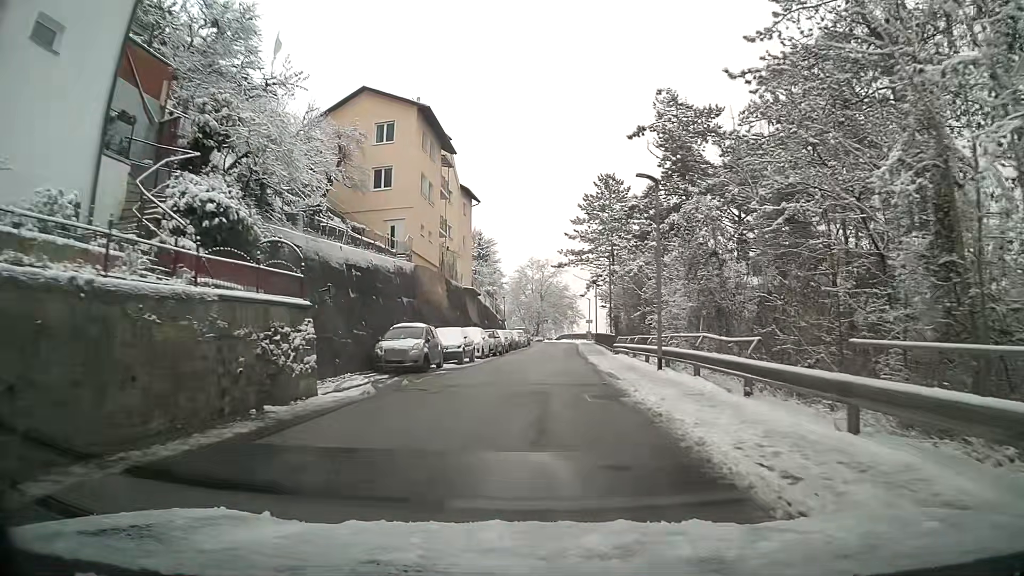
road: residential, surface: asphalt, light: Day
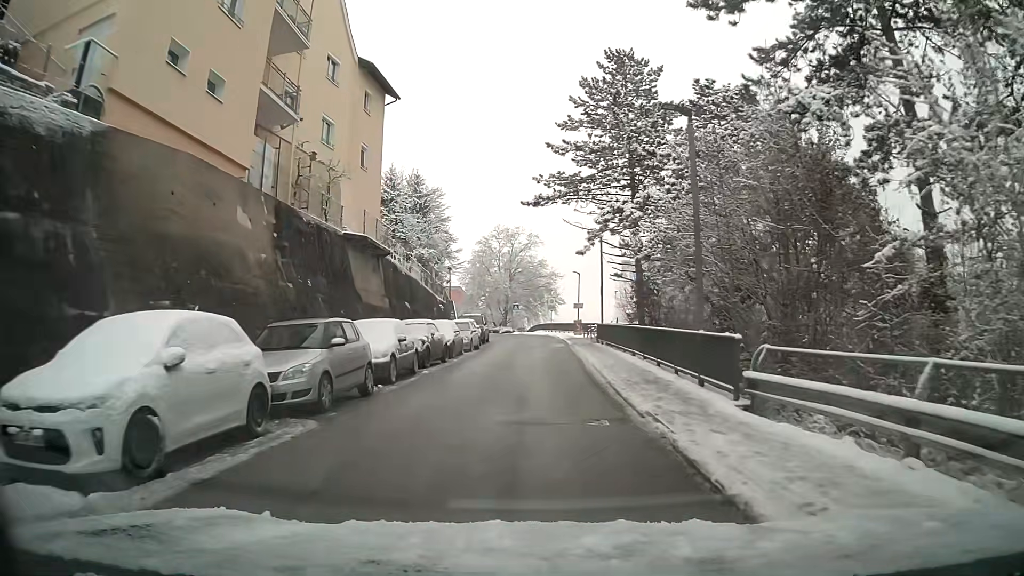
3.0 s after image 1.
(+0.5, +26.0) m; +2°
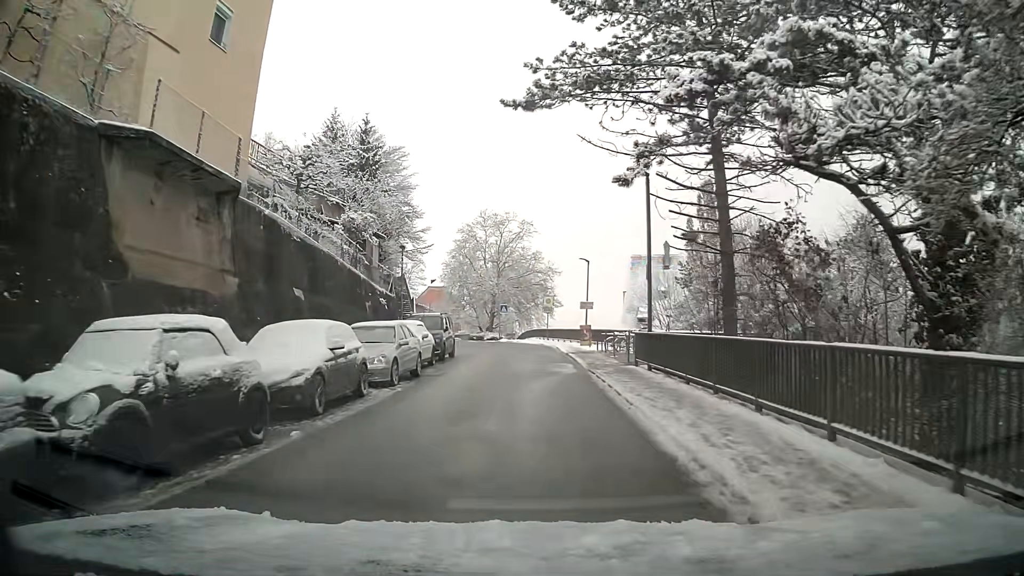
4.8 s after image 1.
(0.0, +15.3) m; 0°
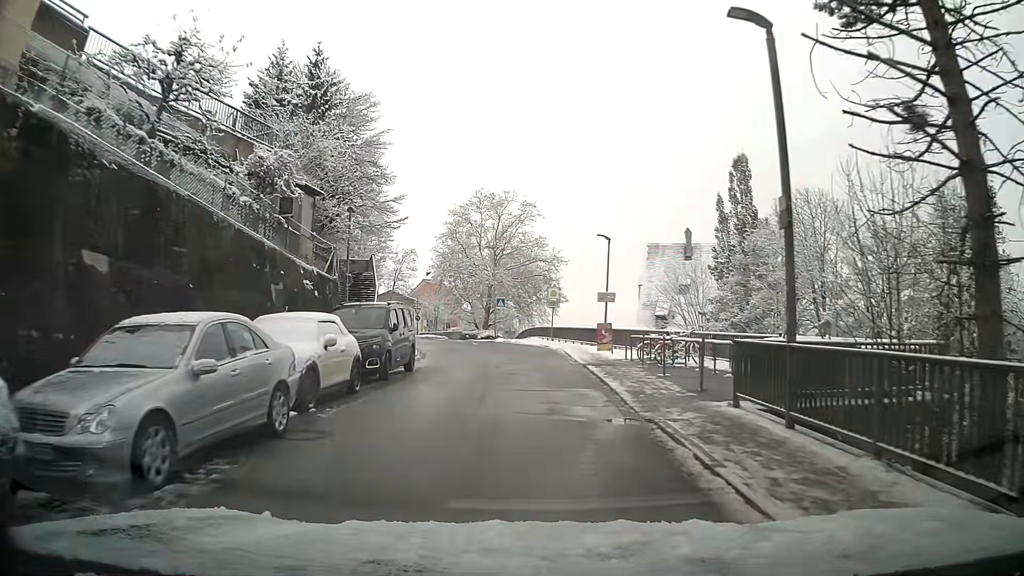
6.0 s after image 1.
(0.0, +9.9) m; +1°
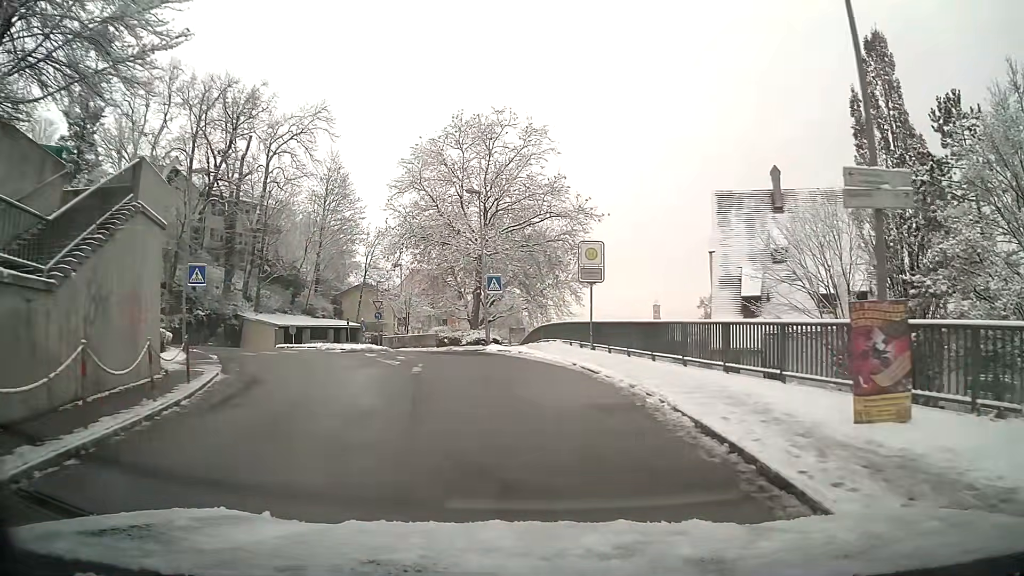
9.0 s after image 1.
(-0.4, +23.8) m; -2°
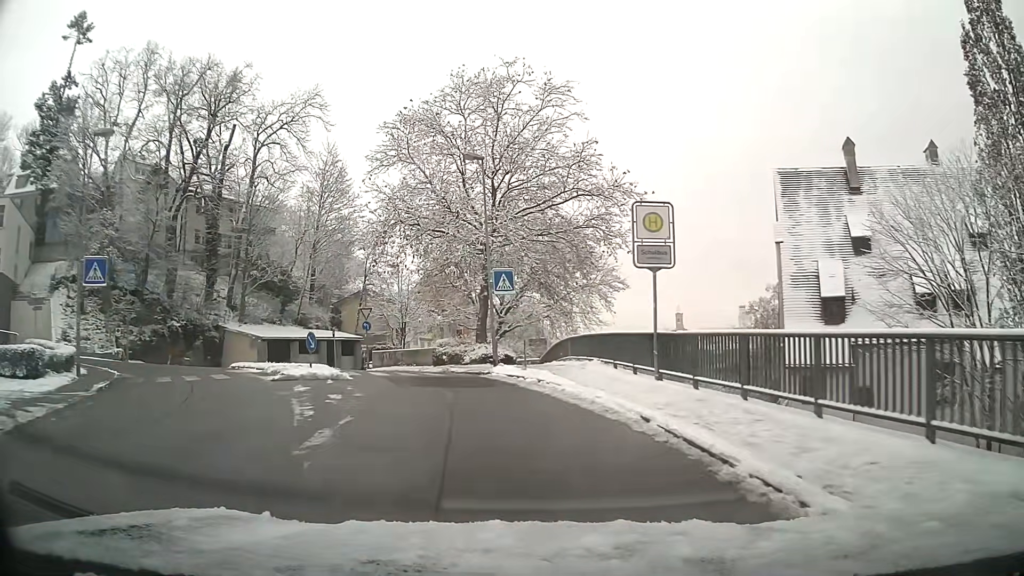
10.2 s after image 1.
(-0.2, +9.2) m; -3°
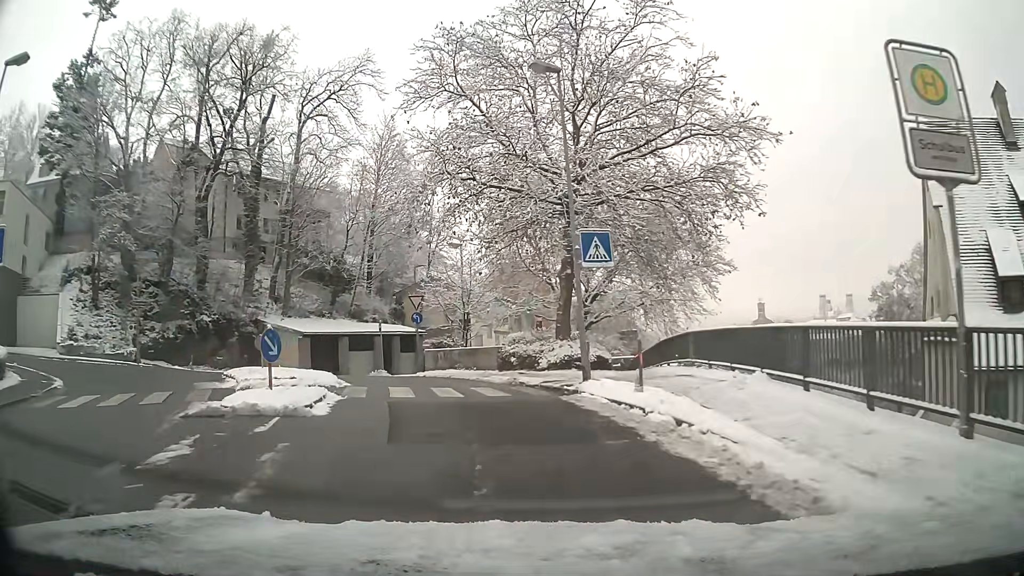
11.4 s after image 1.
(-0.5, +8.5) m; -7°
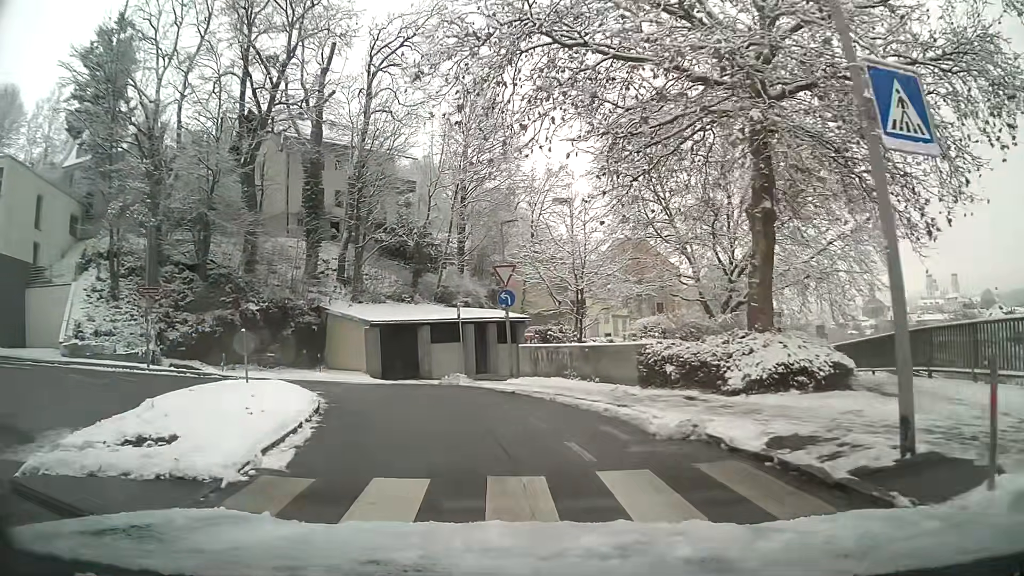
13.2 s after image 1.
(-0.8, +10.4) m; -9°
(-1, +10) (-5, +19) (-13, +24) (-23, +22) (-33, +19) (-42, +16) (-52, +13) (-61, +9) (-71, +6) (-80, +3) m
